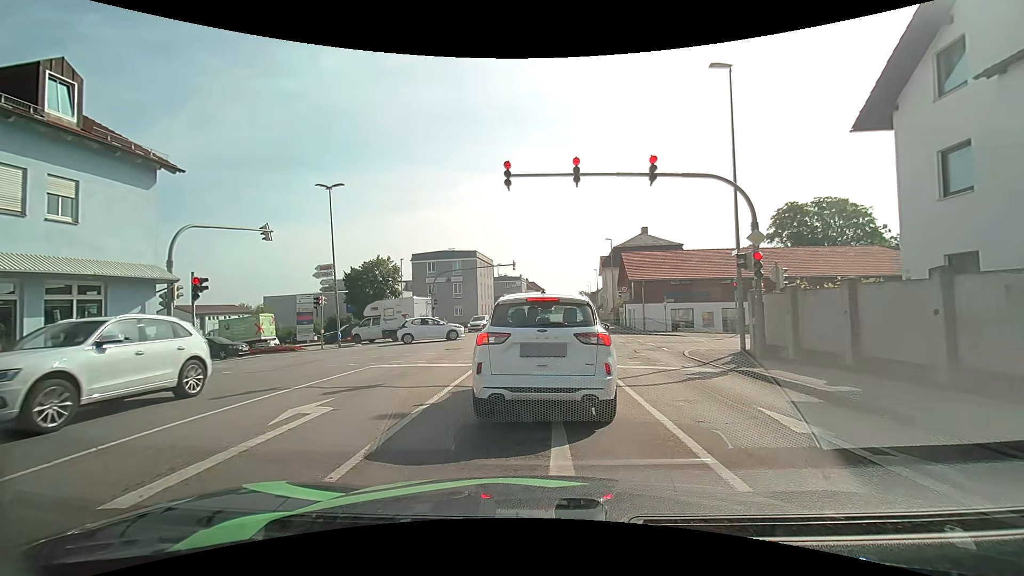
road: tertiary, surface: asphalt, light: Day
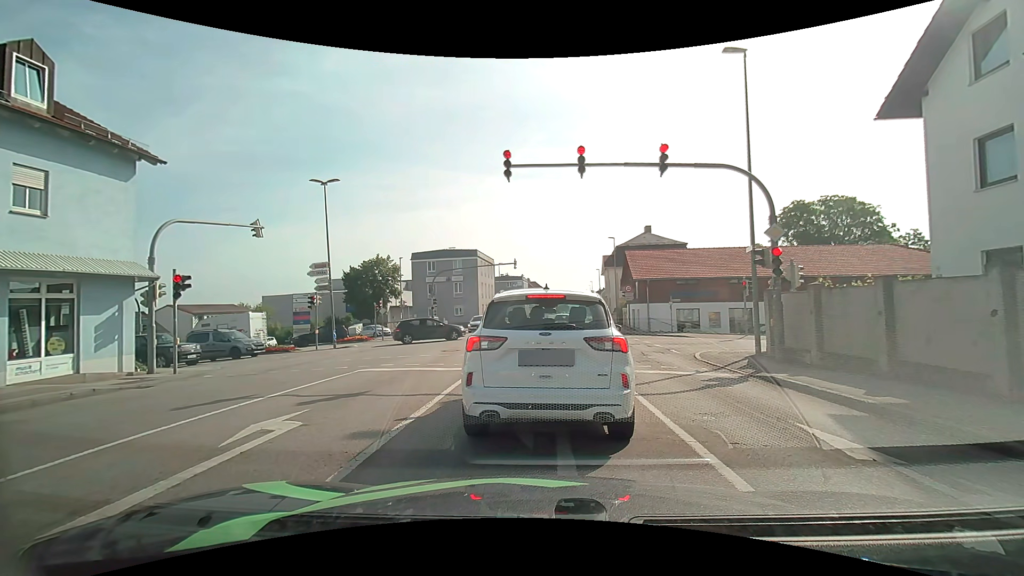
(0.0, +1.1) m; 0°
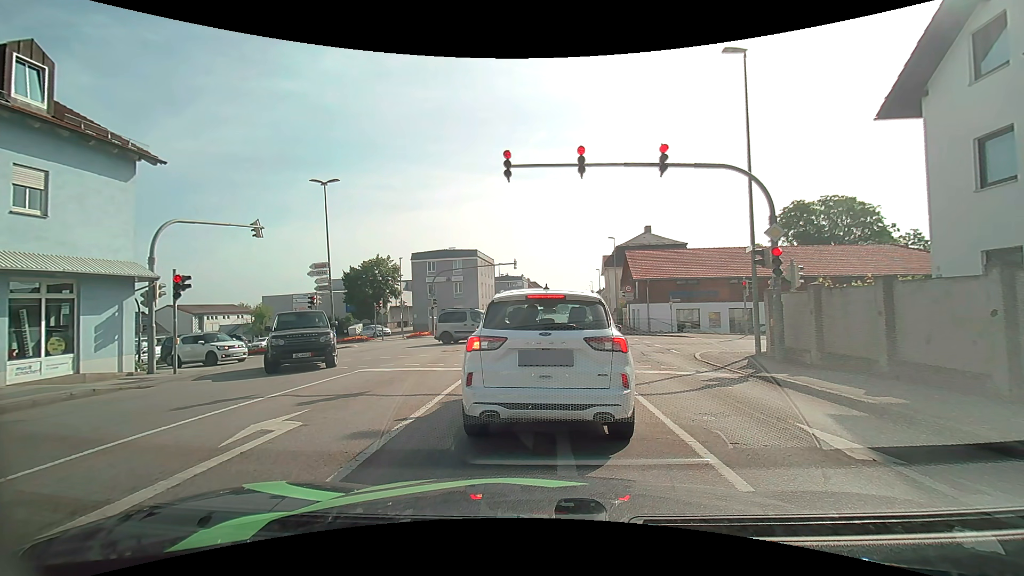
(0.0, 0.0) m; 0°
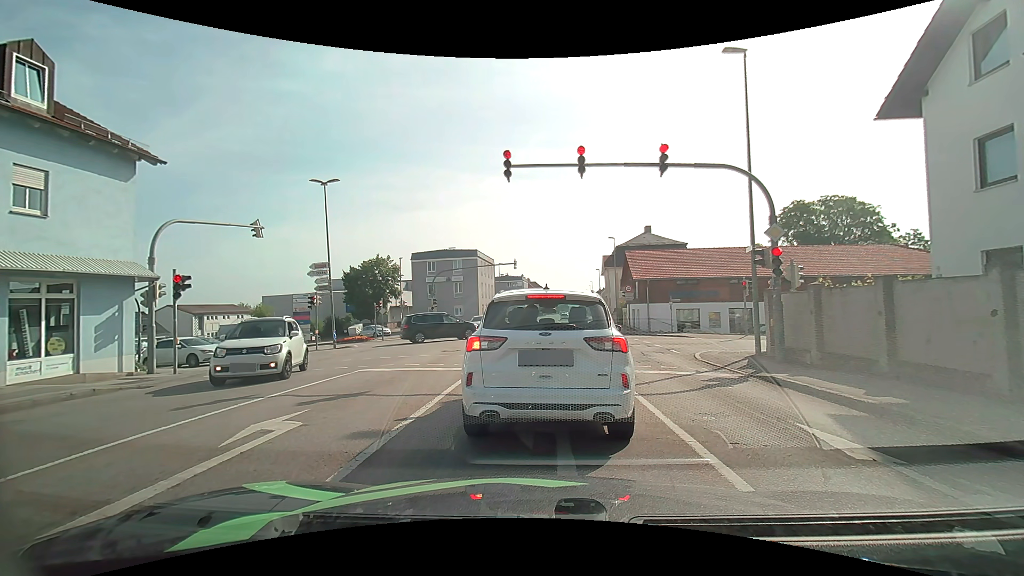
(0.0, 0.0) m; 0°
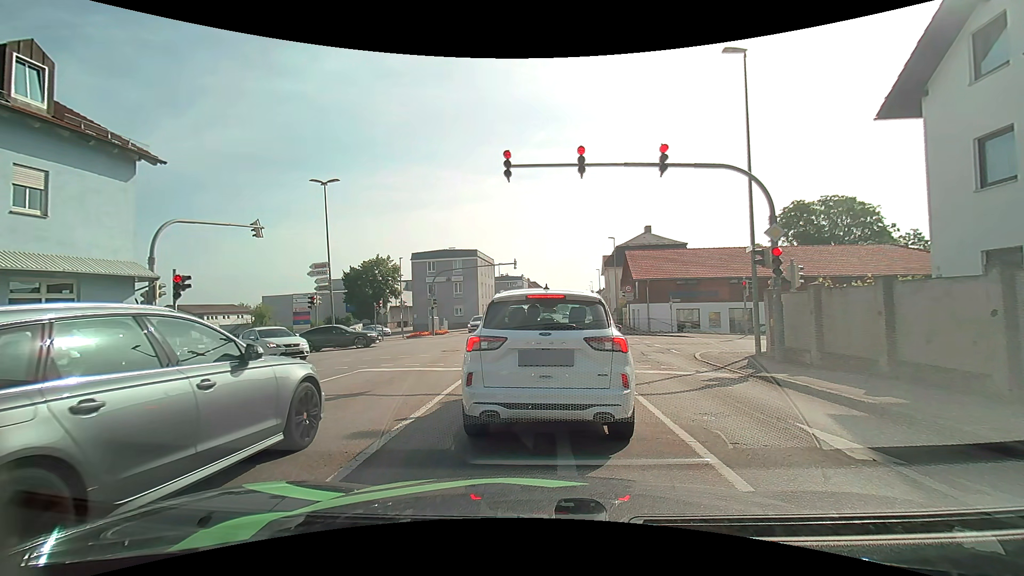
(0.0, 0.0) m; 0°
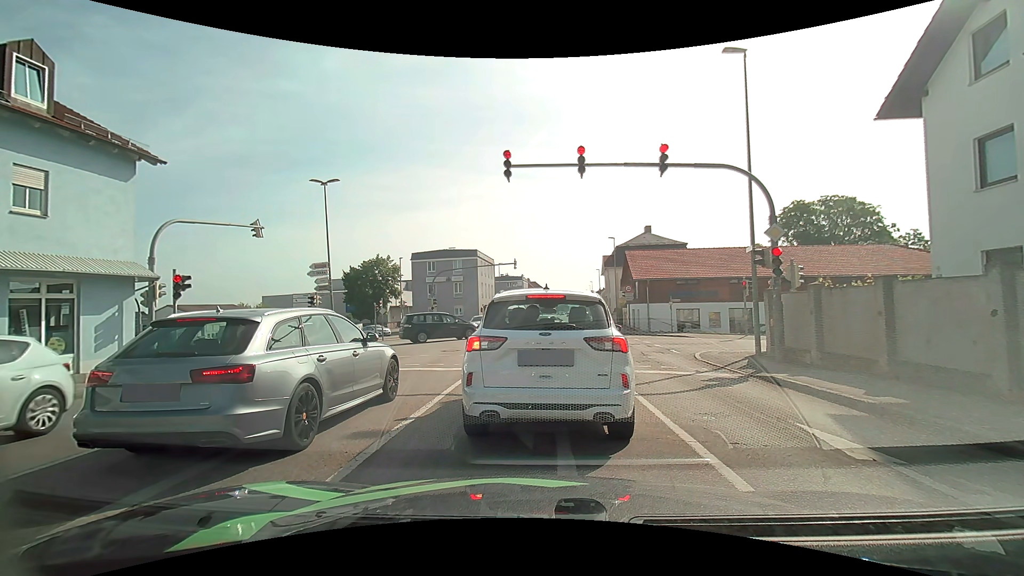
(0.0, 0.0) m; 0°
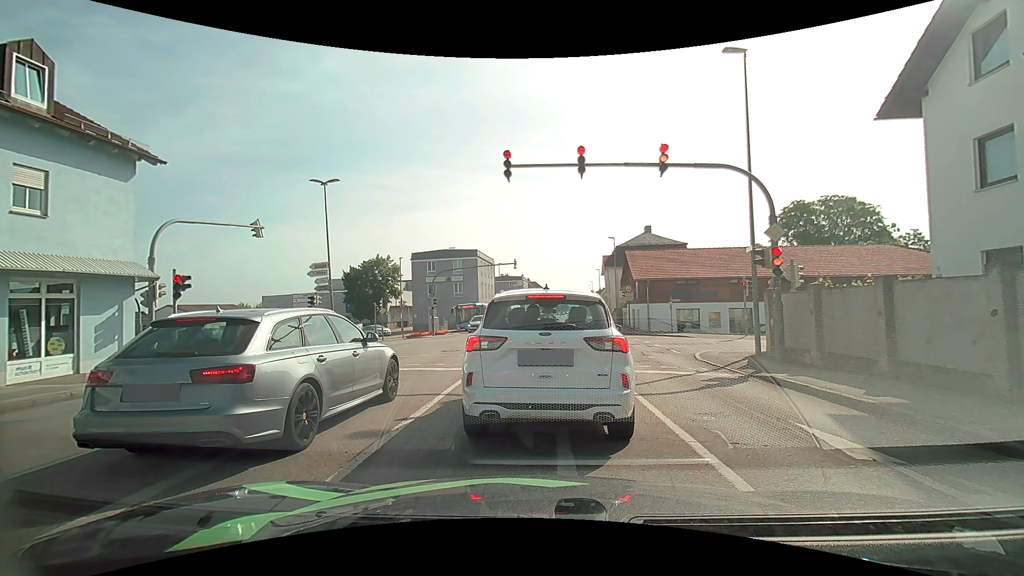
(0.0, 0.0) m; 0°
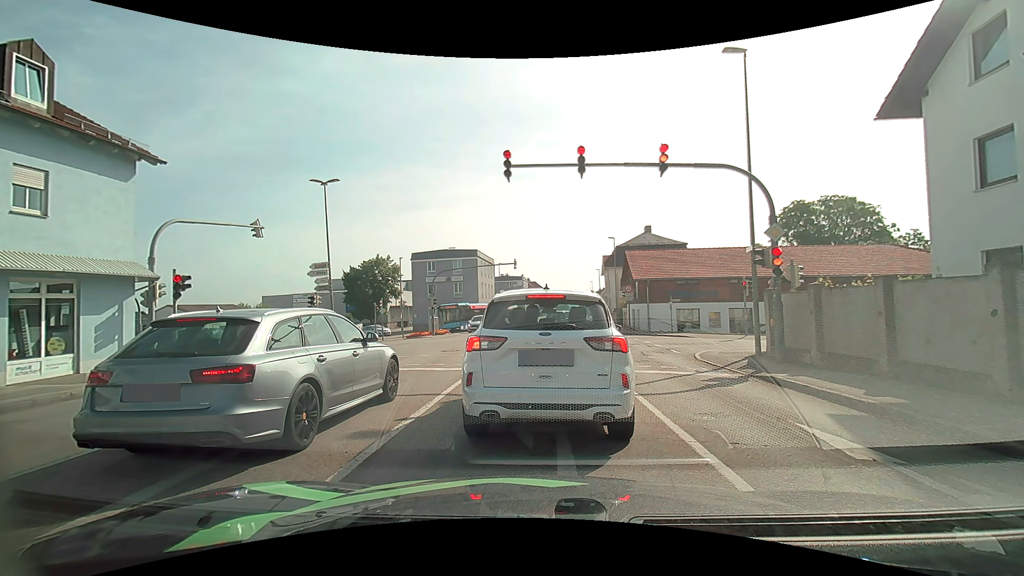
(0.0, 0.0) m; 0°
